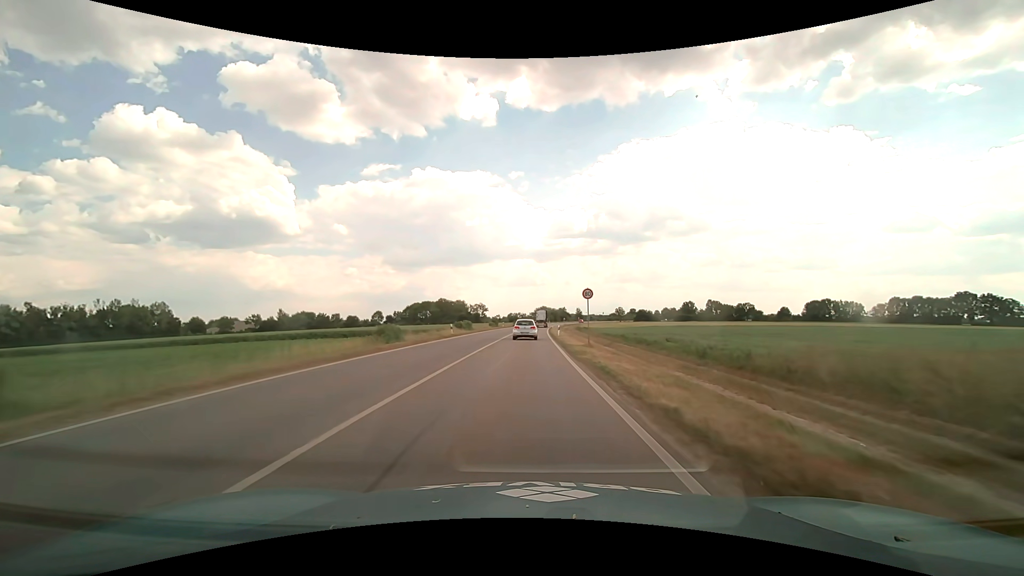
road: primary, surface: asphalt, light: Day
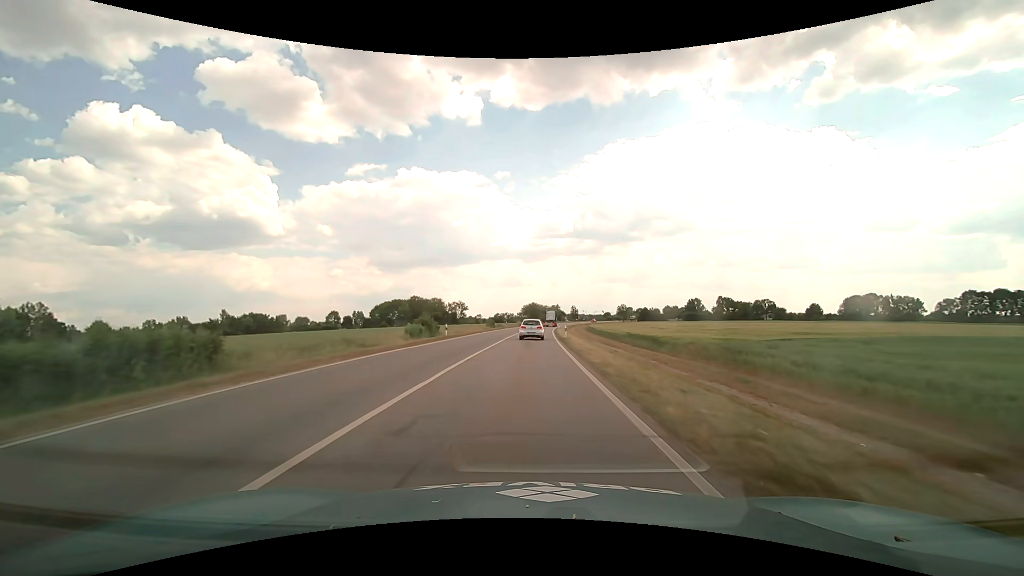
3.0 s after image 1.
(+0.5, +54.9) m; +1°
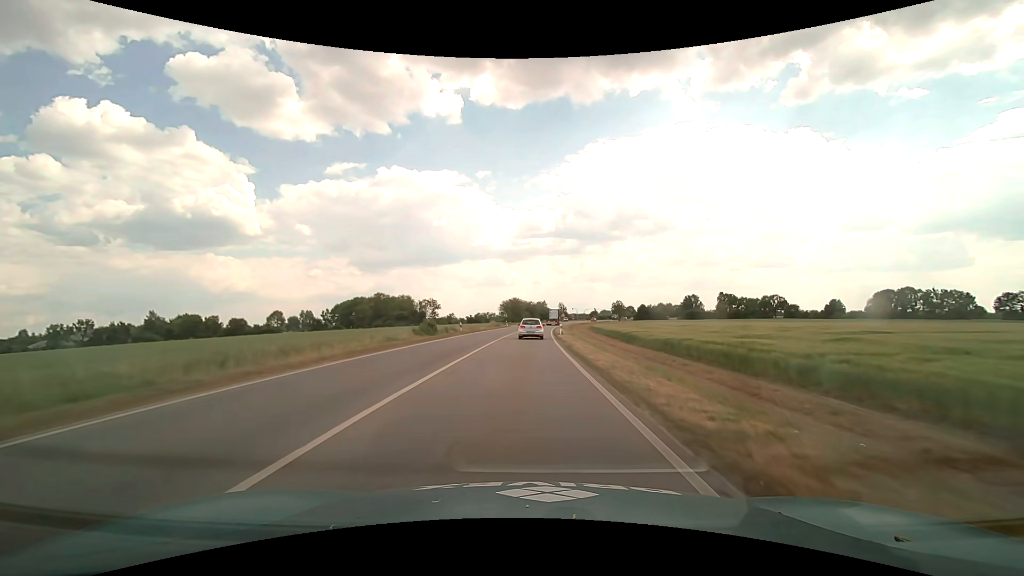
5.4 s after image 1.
(+0.7, +42.1) m; +2°
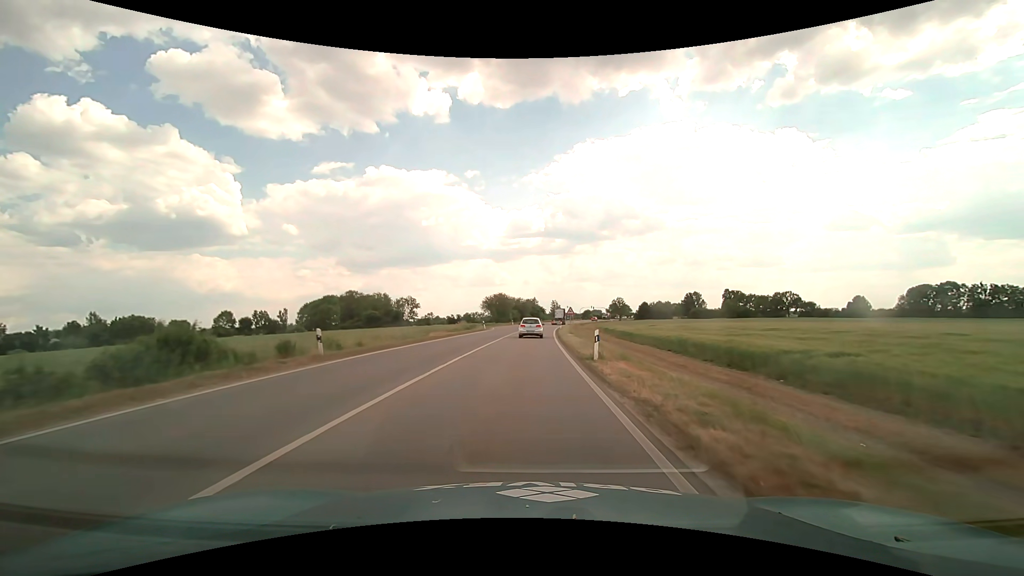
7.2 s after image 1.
(+0.4, +29.7) m; +1°
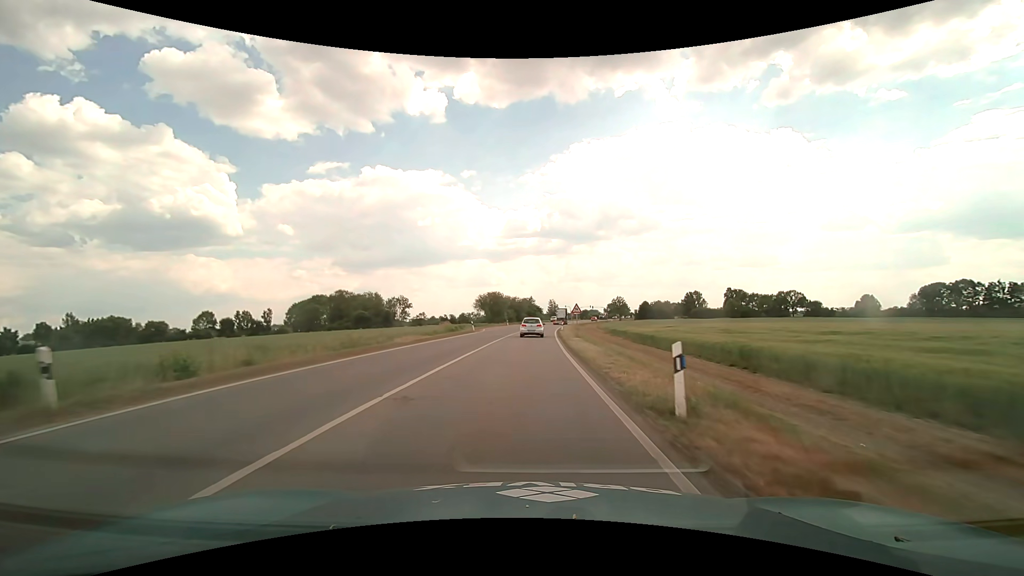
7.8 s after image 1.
(0.0, +9.4) m; 0°
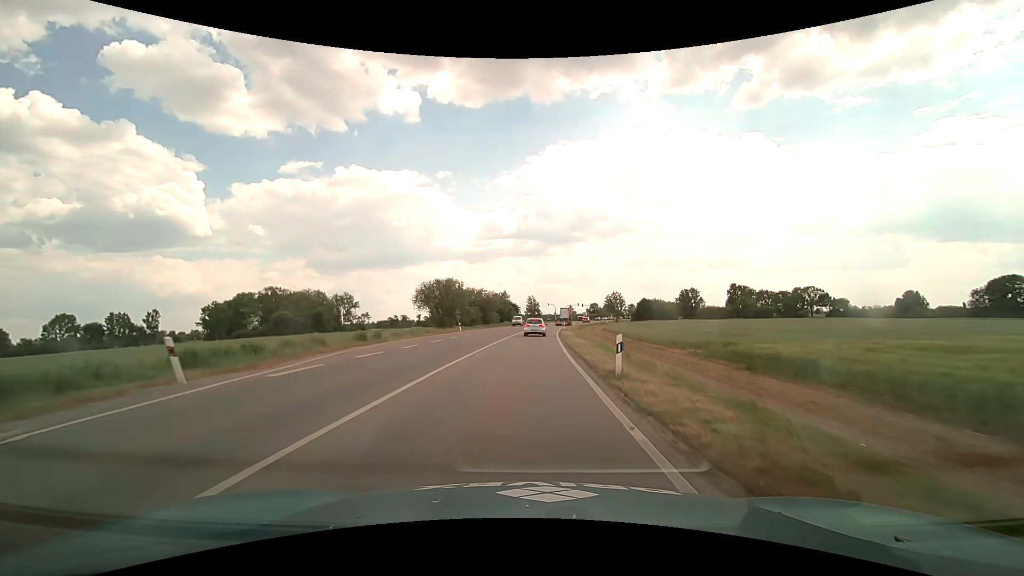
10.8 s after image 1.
(+1.0, +45.4) m; +3°
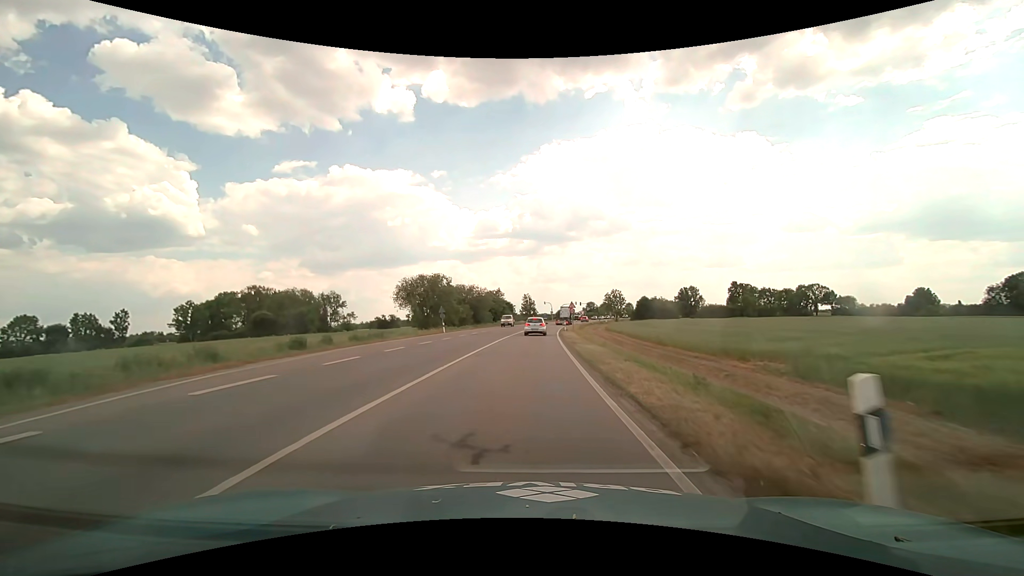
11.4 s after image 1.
(0.0, +8.7) m; +1°
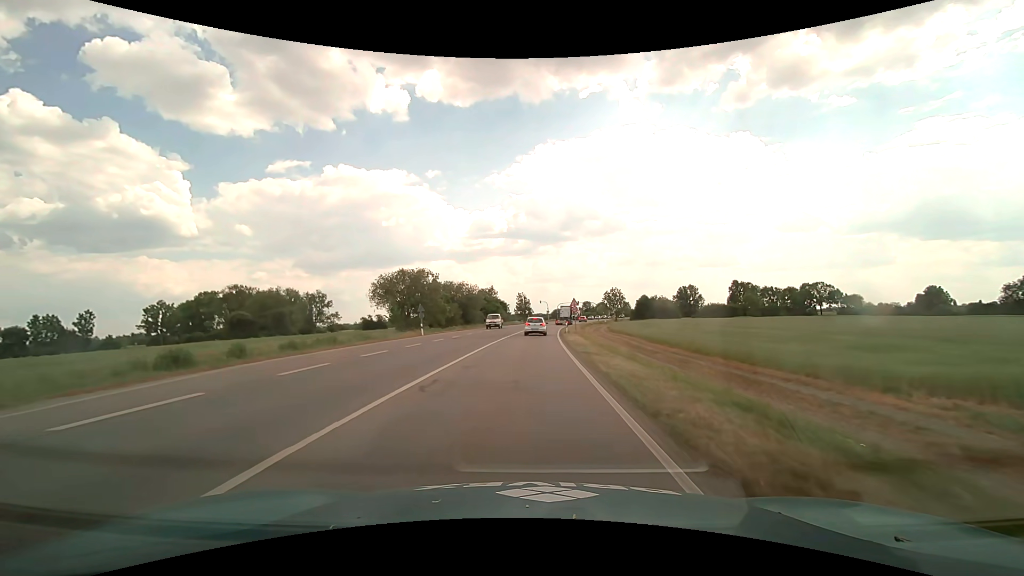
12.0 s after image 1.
(0.0, +8.6) m; 0°
(0, +10) (0, +20) (+1, +30) (+1, +40) (+2, +50) (+2, +60) (+3, +70) (+4, +80) (+5, +90) (+7, +100) m
